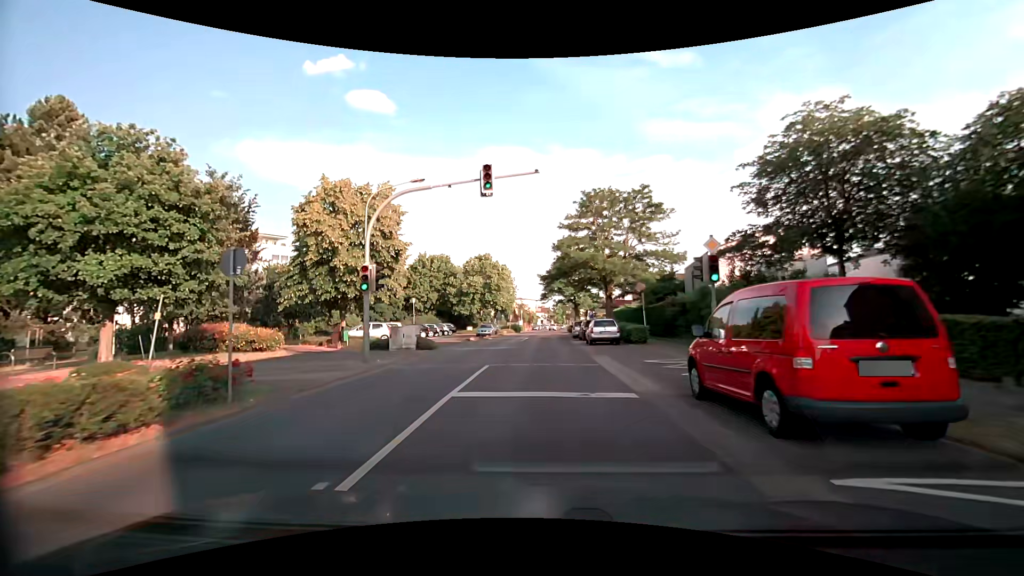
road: tertiary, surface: asphalt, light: Day
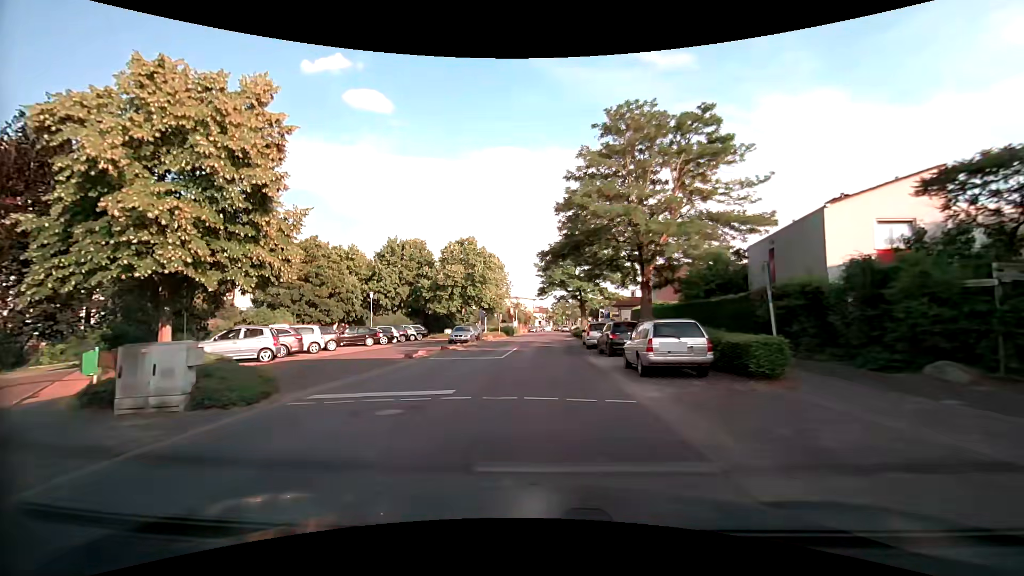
(-0.1, +15.1) m; 0°
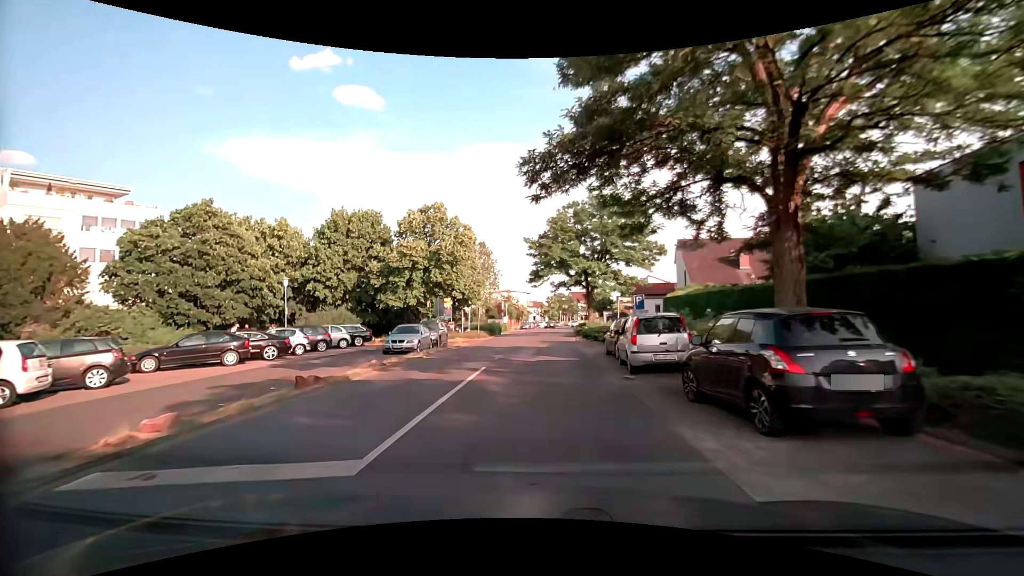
(+0.1, +15.2) m; 0°
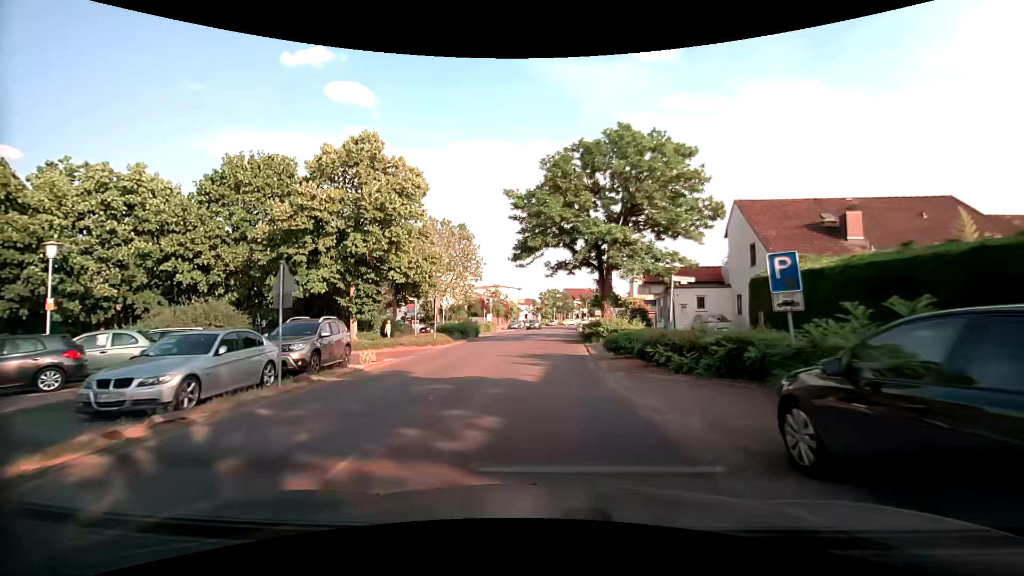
(+0.2, +15.5) m; +2°
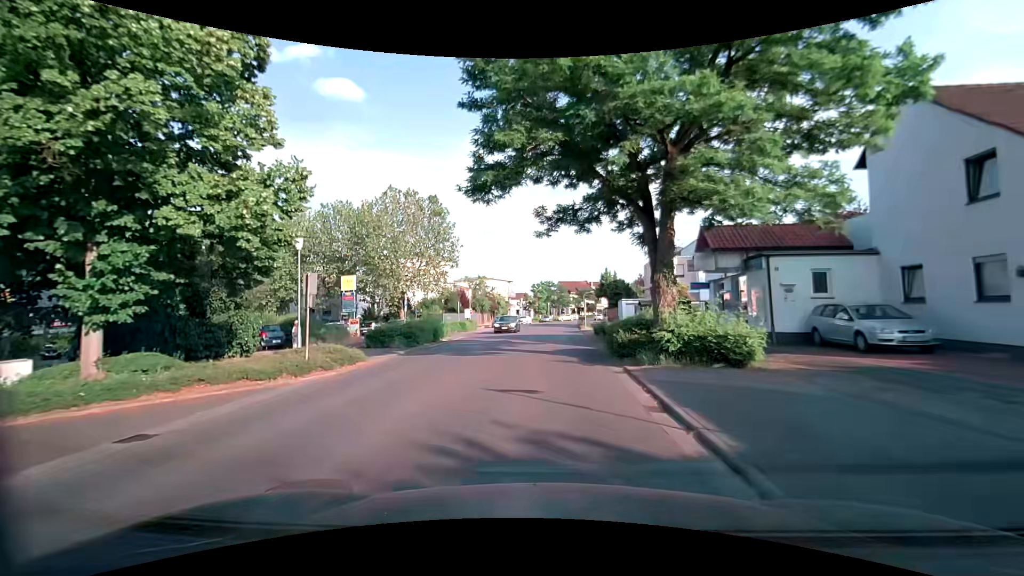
(-0.1, +15.2) m; 0°
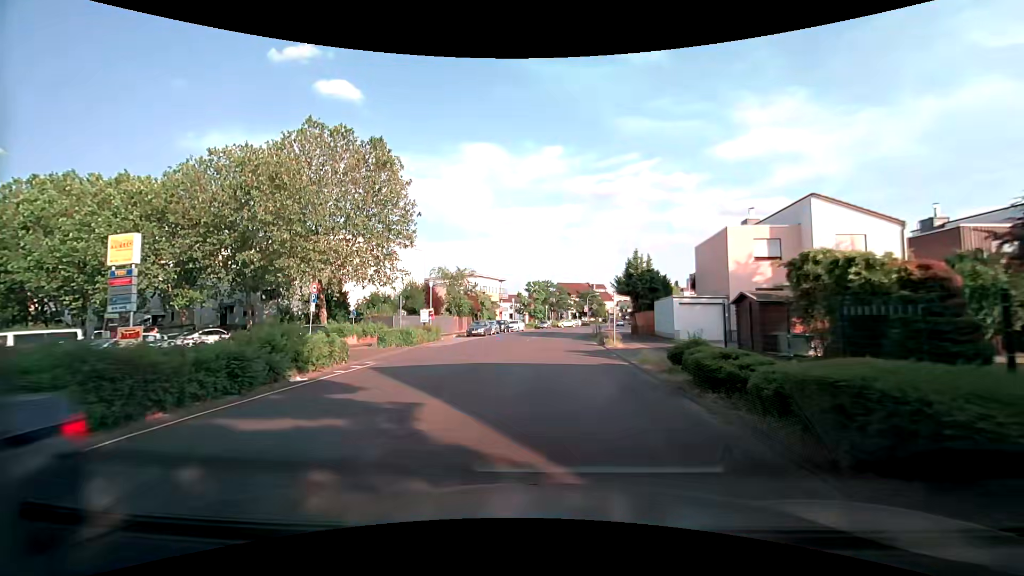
(0.0, +19.8) m; -1°
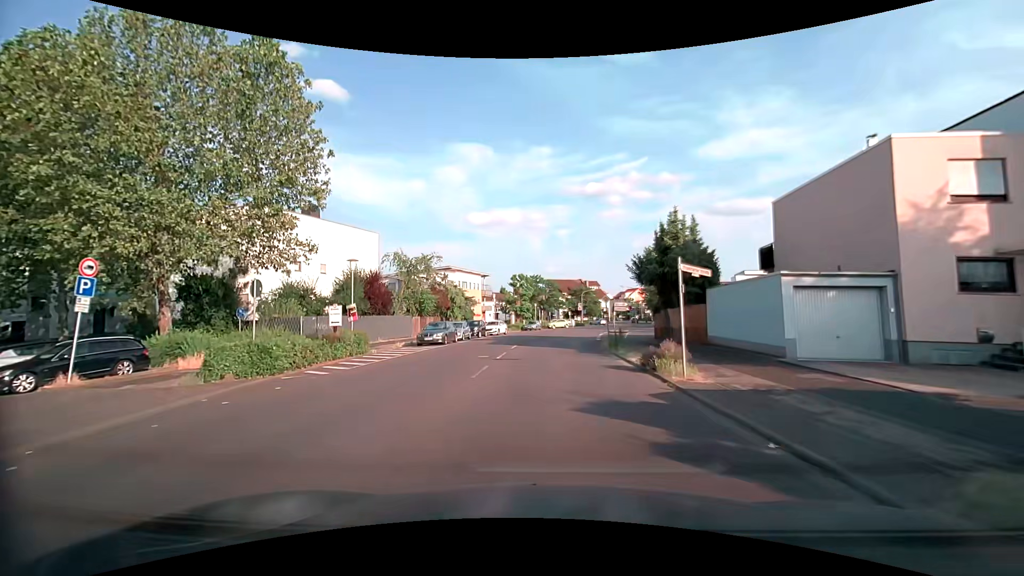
(+0.4, +14.4) m; +2°
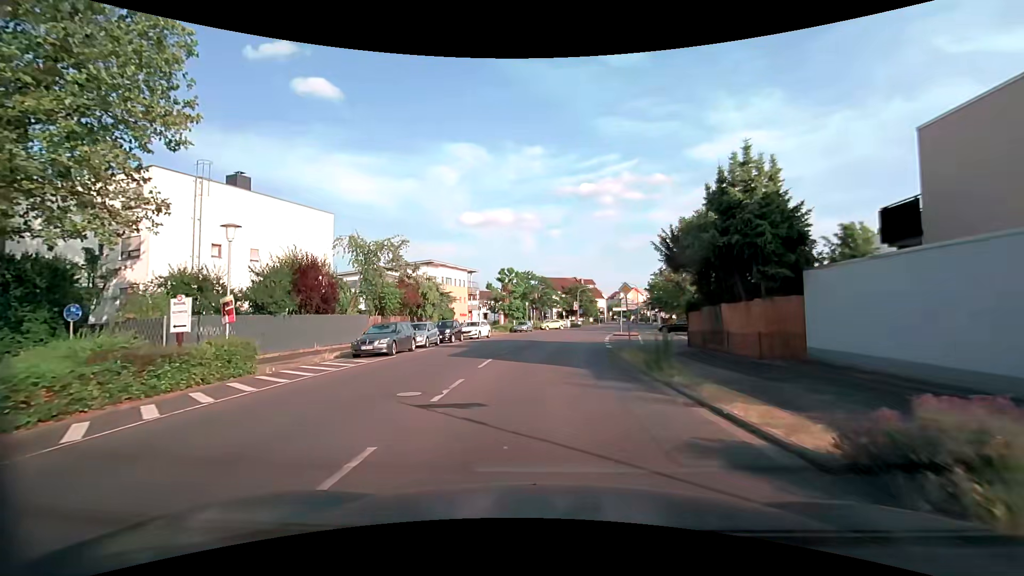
(0.0, +9.5) m; +1°
